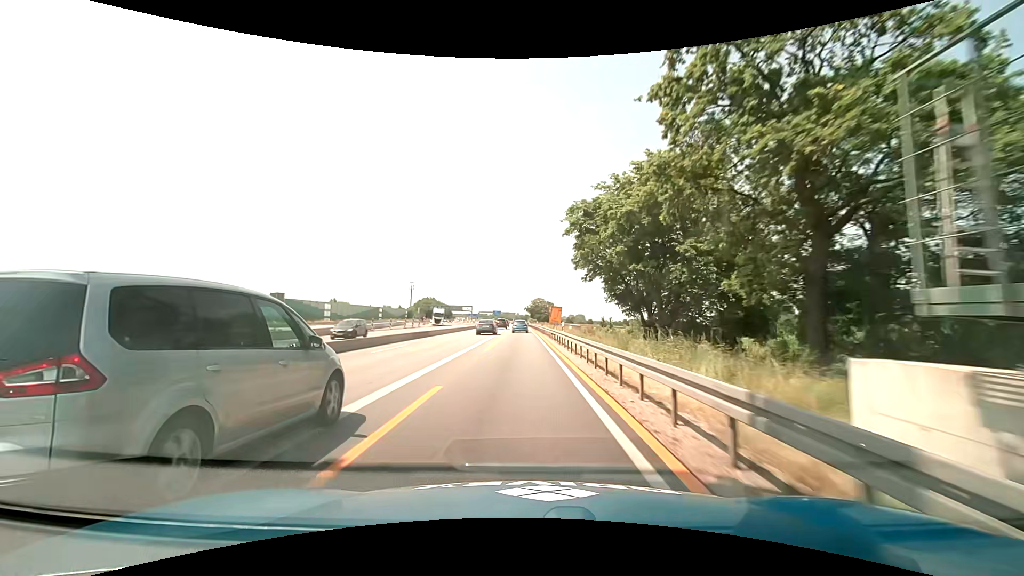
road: motorway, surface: asphalt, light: Day
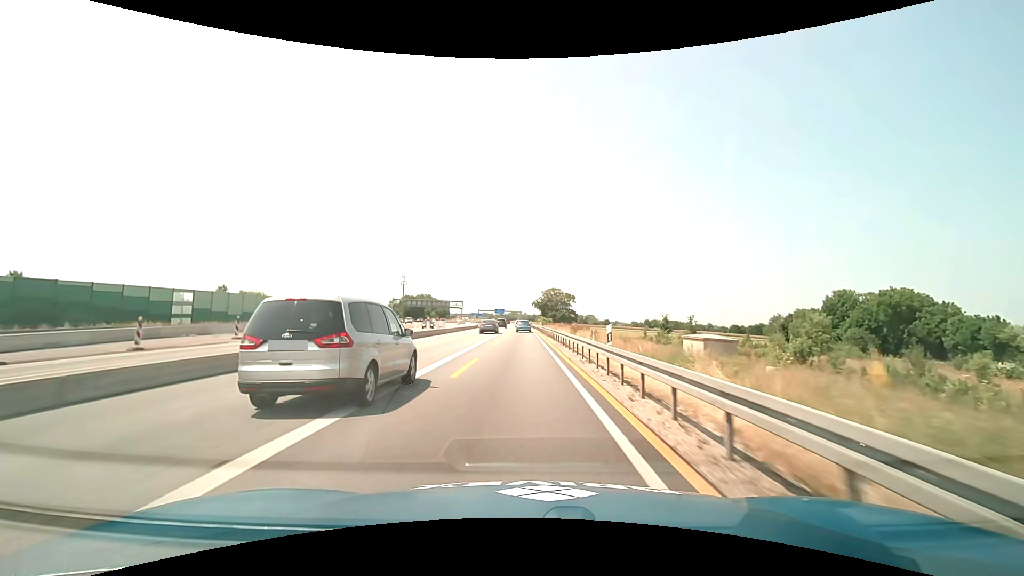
(-0.6, +63.9) m; -1°
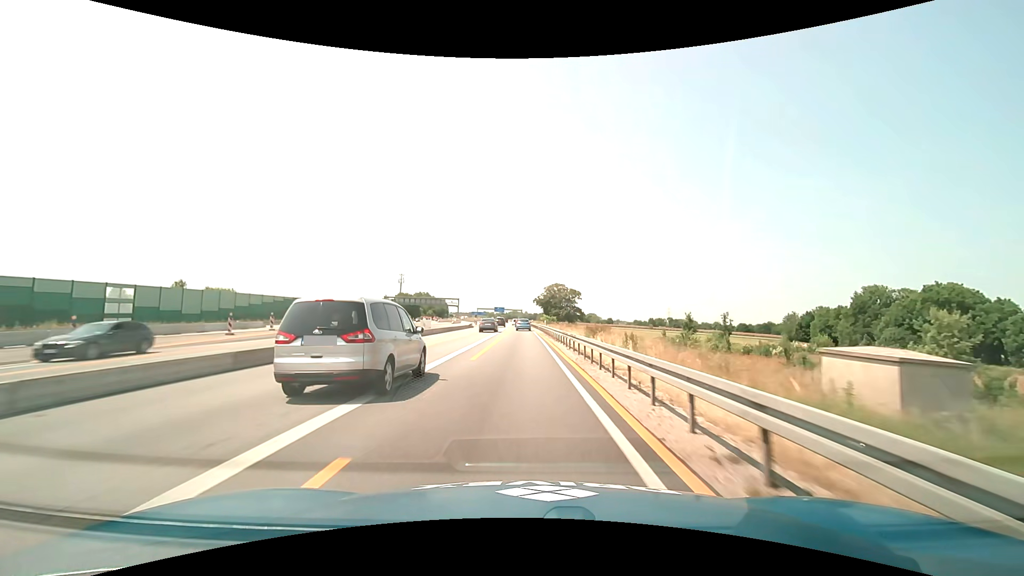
(0.0, +12.9) m; 0°
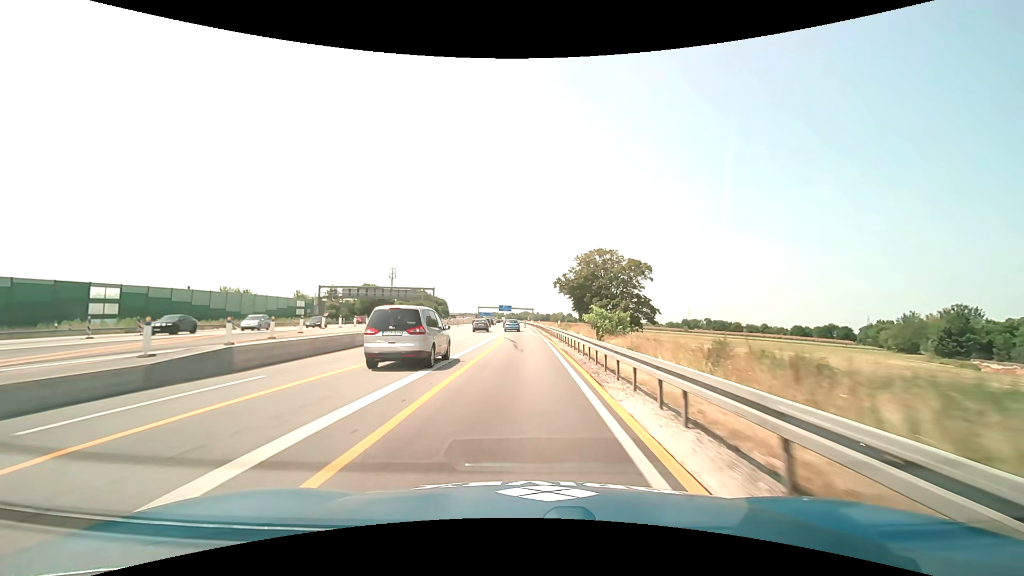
(-0.5, +64.4) m; -1°
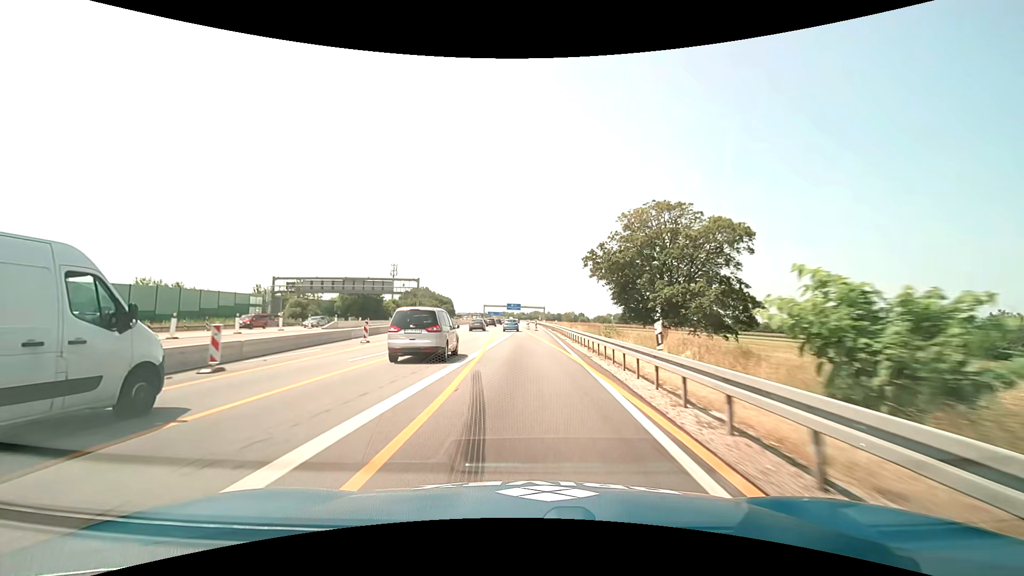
(-0.2, +25.8) m; -1°
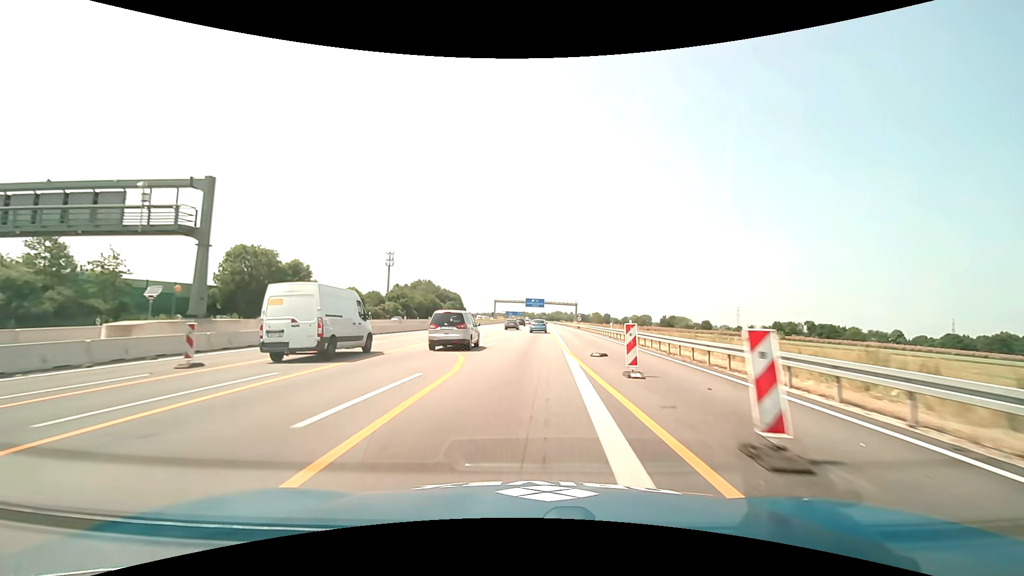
(-2.3, +64.5) m; -3°
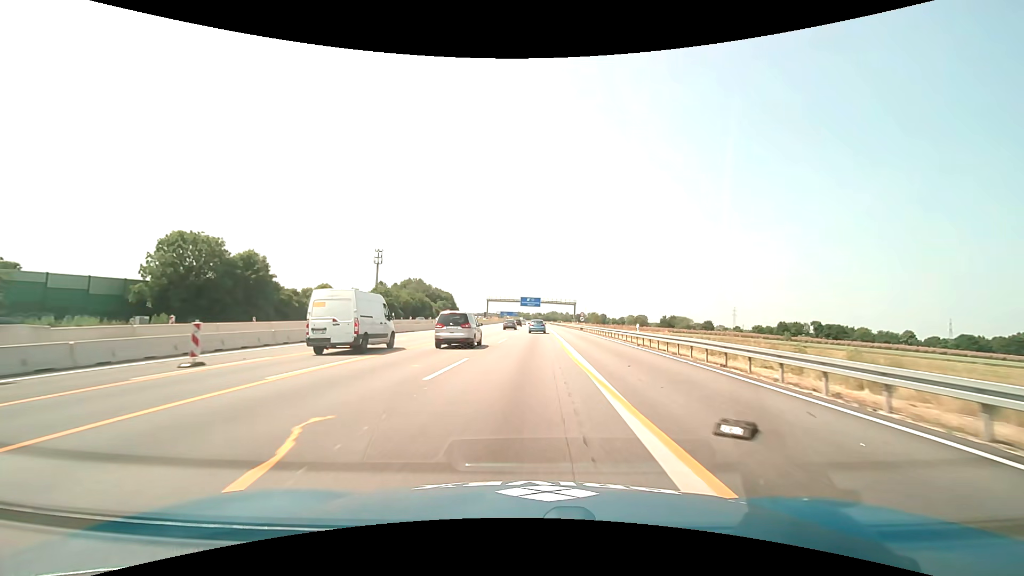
(+0.1, +12.9) m; 0°
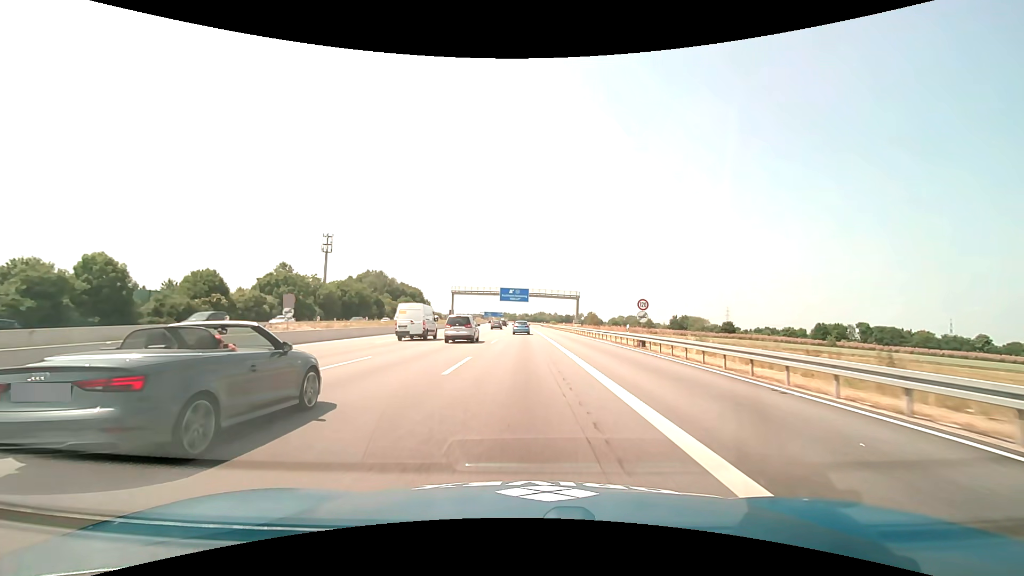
(+1.1, +52.8) m; +2°
(0, +10) (0, +20) (0, +30) (0, +40) (0, +50) (0, +60) (-1, +70) (-1, +80) (-1, +90) (-1, +100) m
